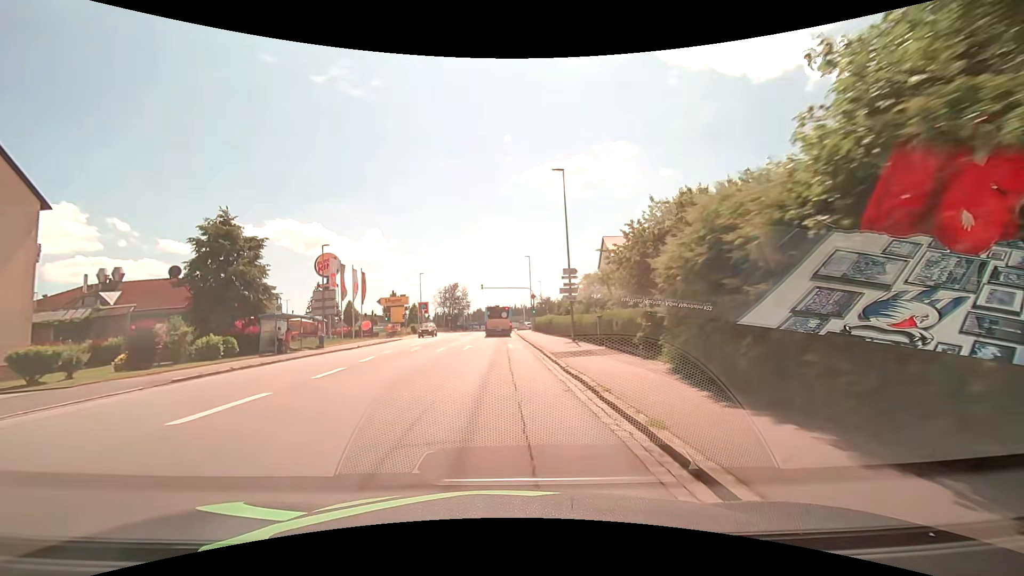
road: tertiary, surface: asphalt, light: Day
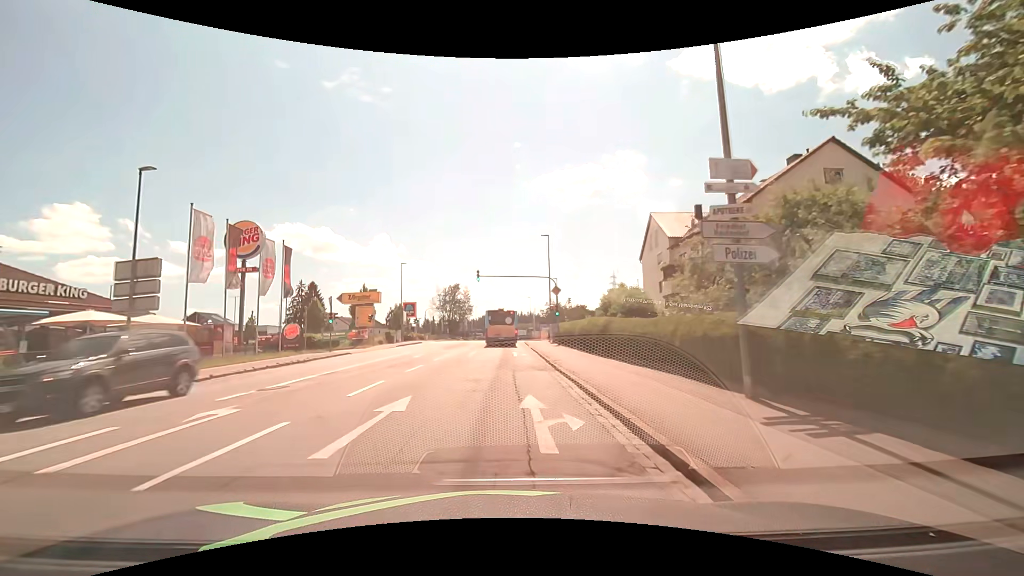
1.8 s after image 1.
(0.0, +20.4) m; 0°
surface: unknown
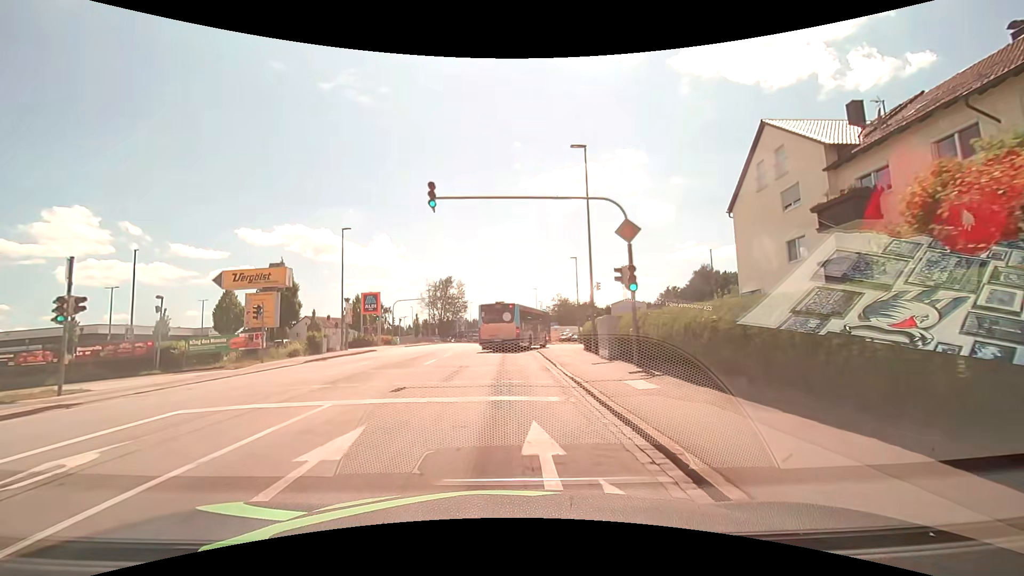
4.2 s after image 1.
(+0.1, +22.9) m; 0°
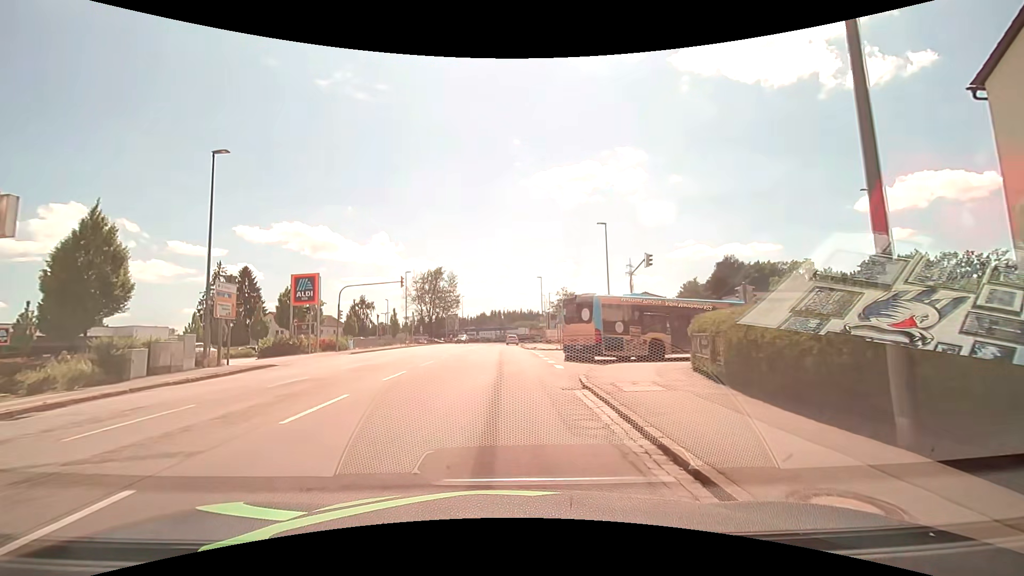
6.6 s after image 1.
(0.0, +18.2) m; +1°
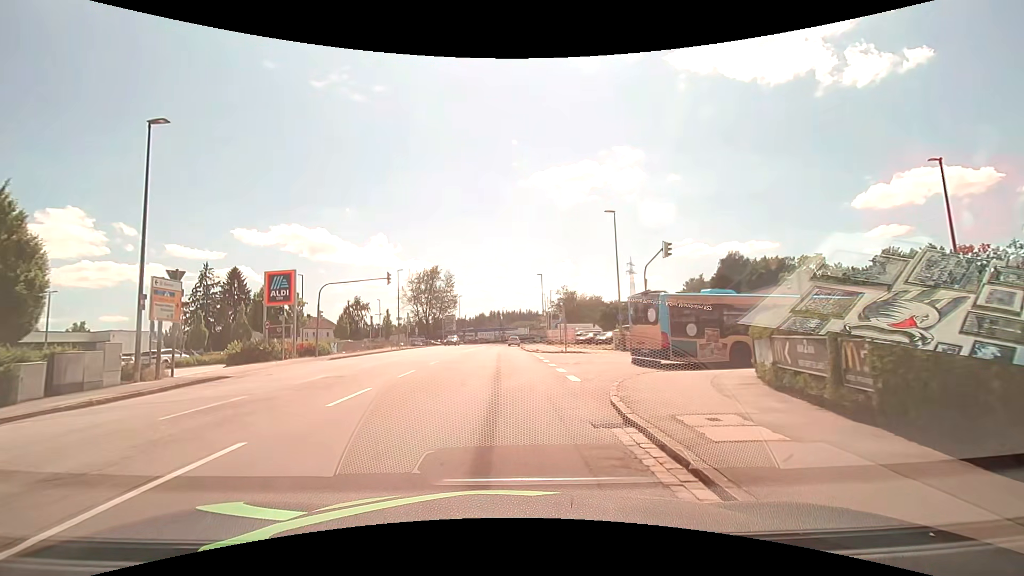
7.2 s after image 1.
(0.0, +4.0) m; -1°
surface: asphalt
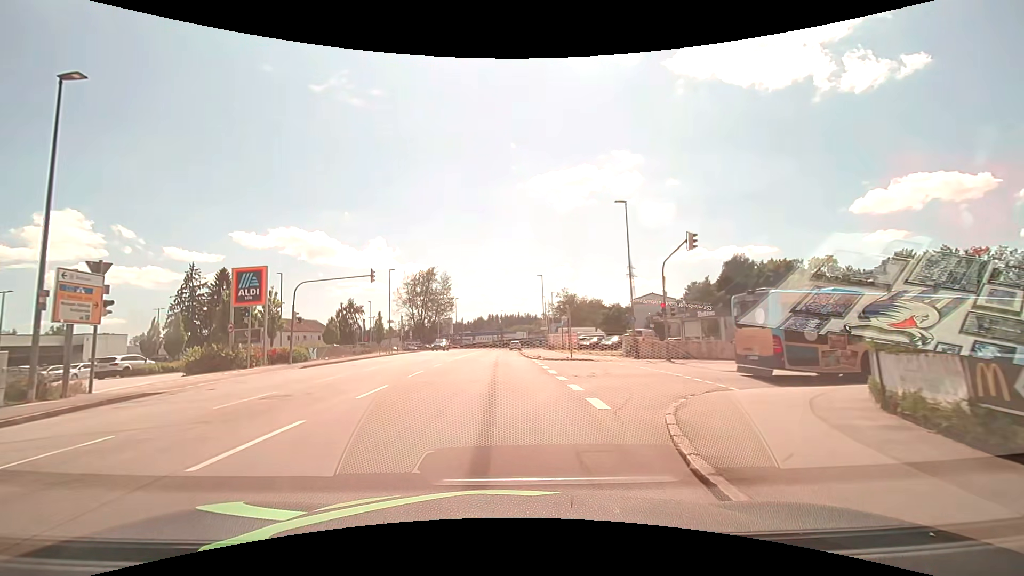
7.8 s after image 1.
(0.0, +4.0) m; +1°
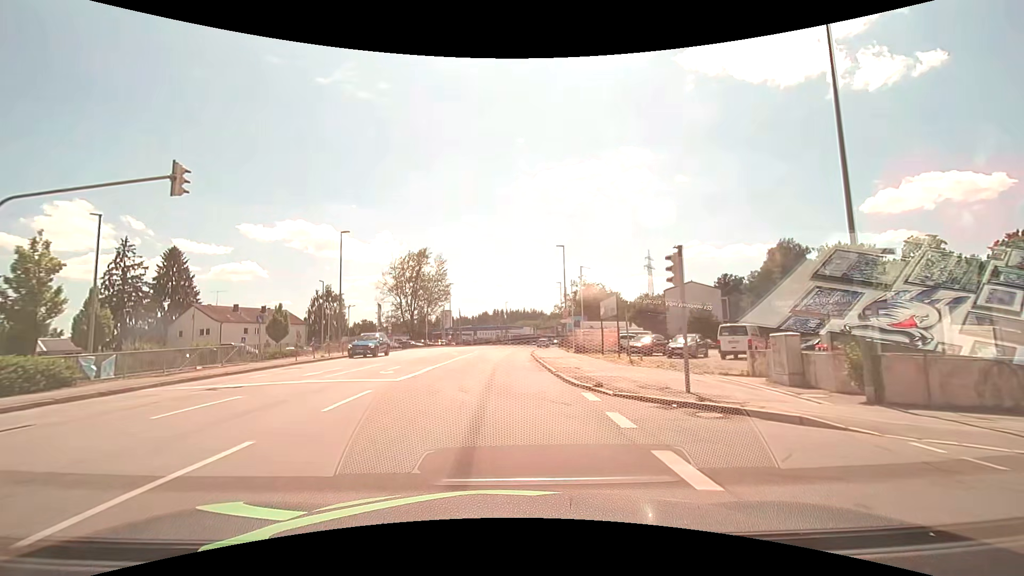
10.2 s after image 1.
(-0.2, +20.3) m; -1°
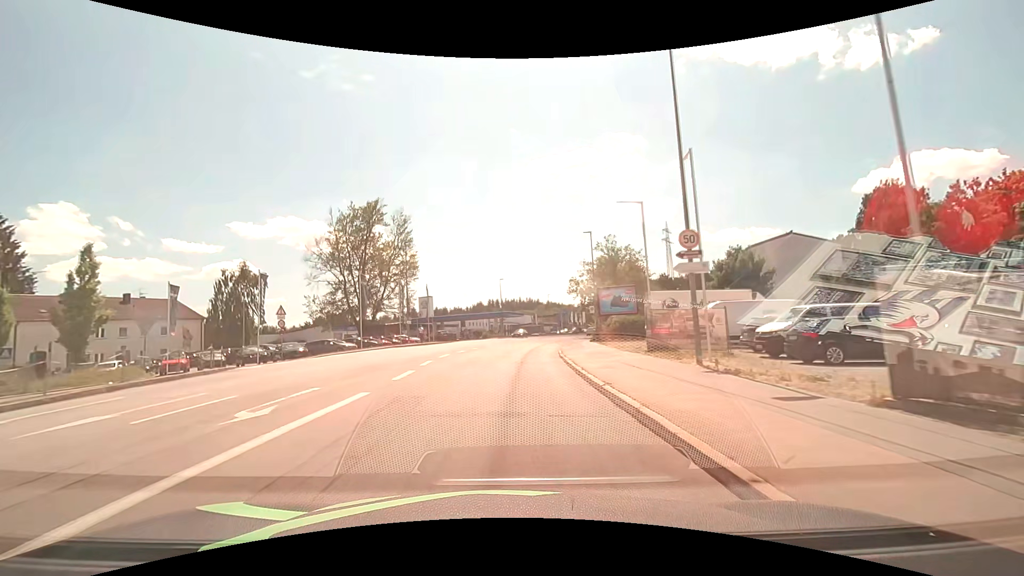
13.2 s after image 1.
(0.0, +33.2) m; 0°
(0, +10) (+1, +20) (+1, +30) (+2, +40) (+4, +50) (+5, +60) (+7, +69) (+10, +79) (+13, +89) (+15, +98) m
